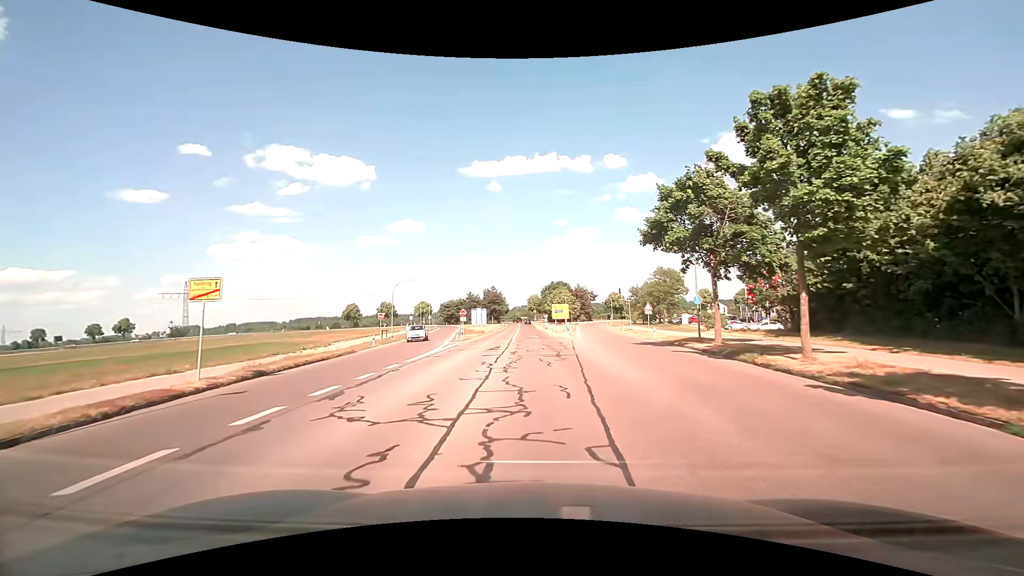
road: tertiary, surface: asphalt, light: Day
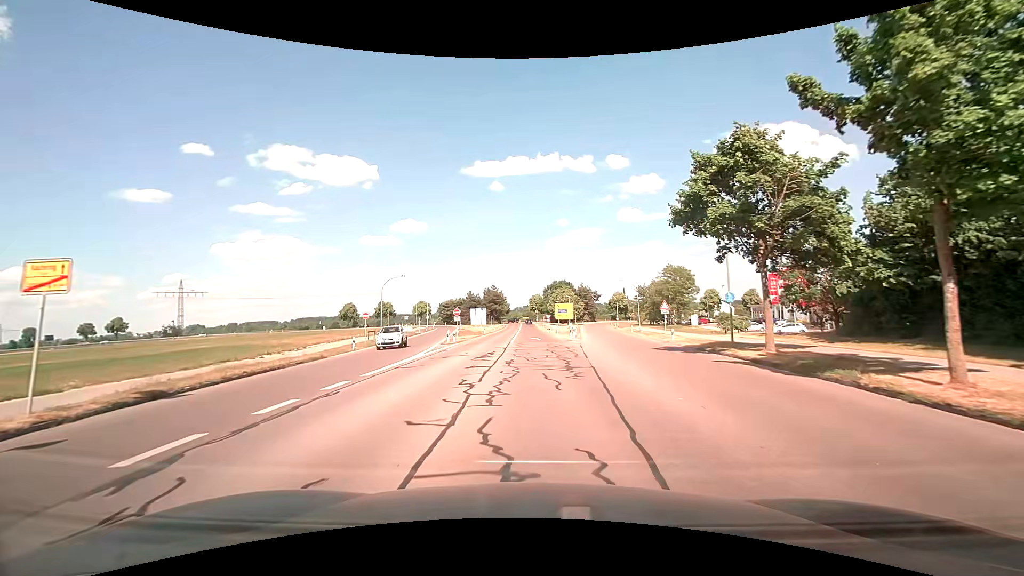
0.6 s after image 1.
(0.0, +5.2) m; -1°
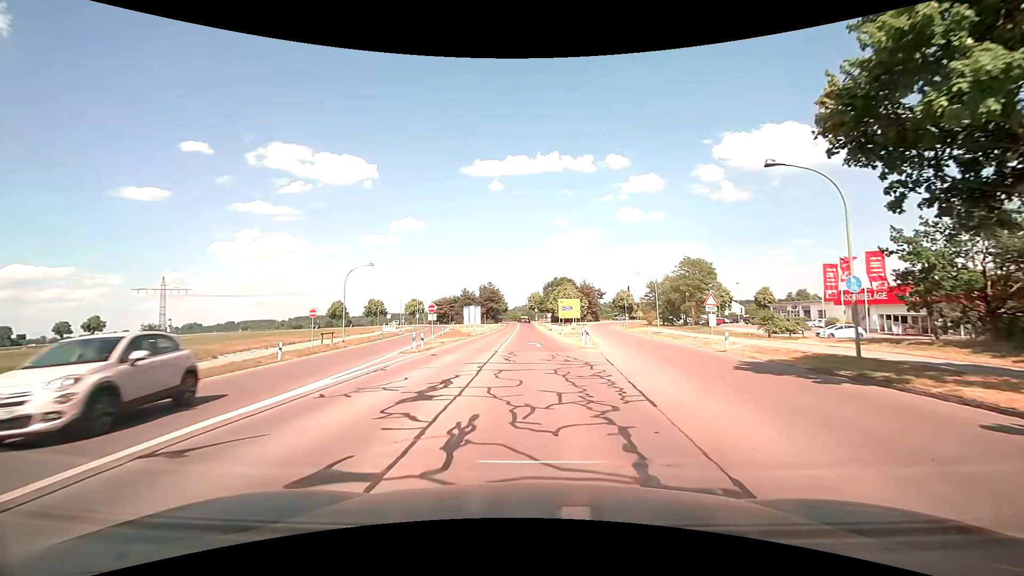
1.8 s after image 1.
(0.0, +11.0) m; 0°
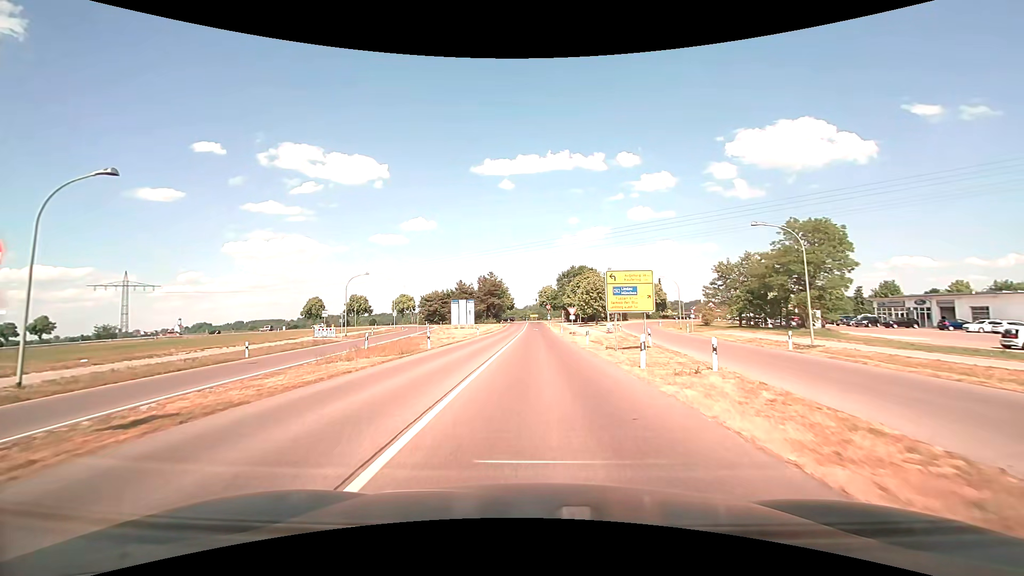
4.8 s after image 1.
(-0.3, +29.9) m; -1°
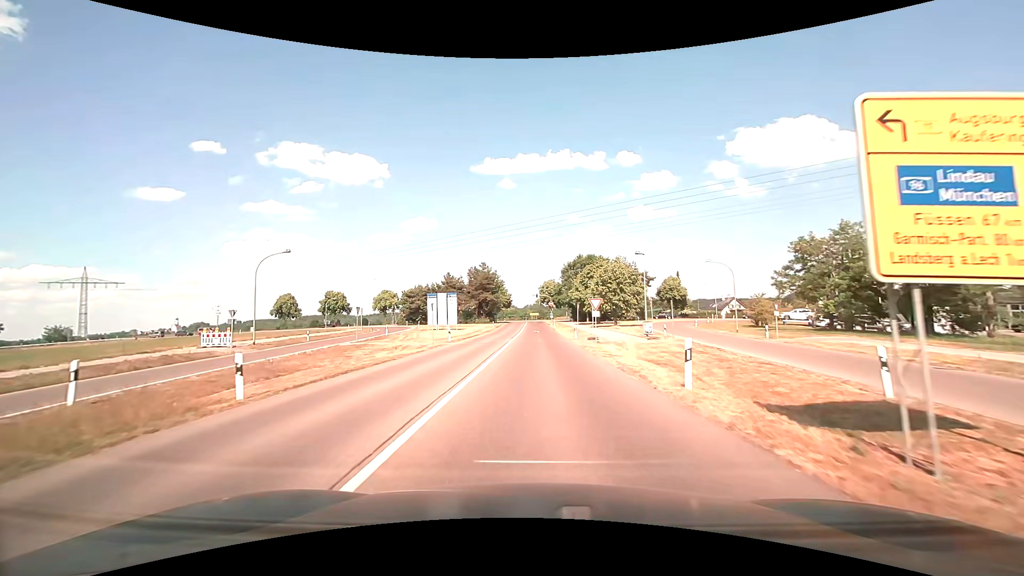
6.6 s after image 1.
(-0.1, +18.9) m; 0°
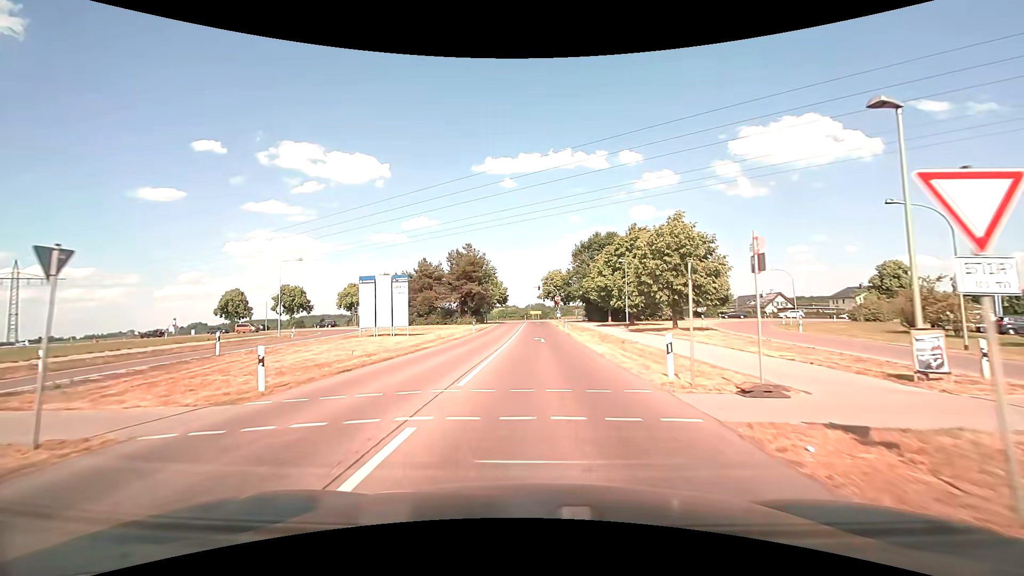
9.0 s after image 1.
(0.0, +25.8) m; 0°
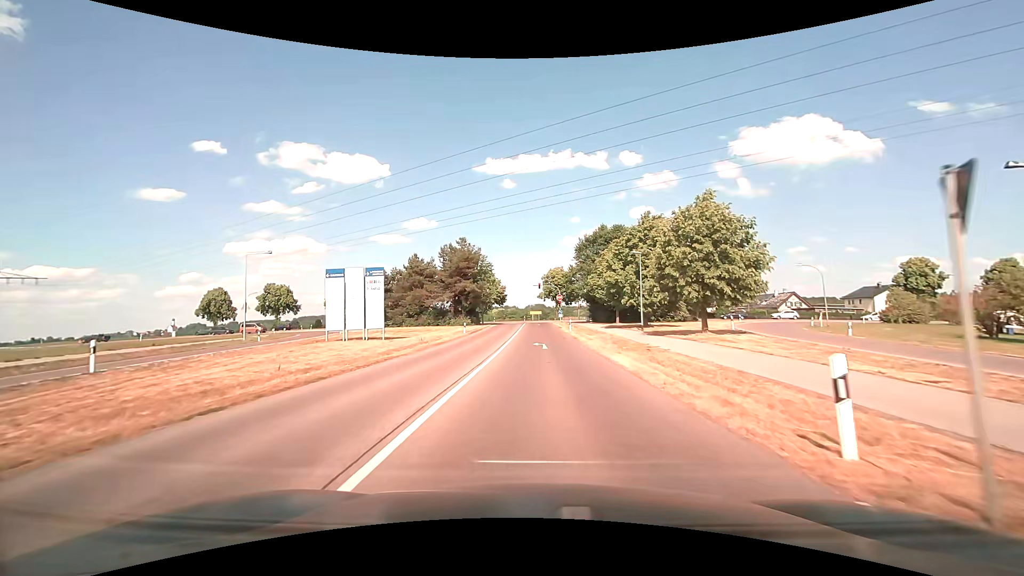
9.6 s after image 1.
(0.0, +6.3) m; 0°
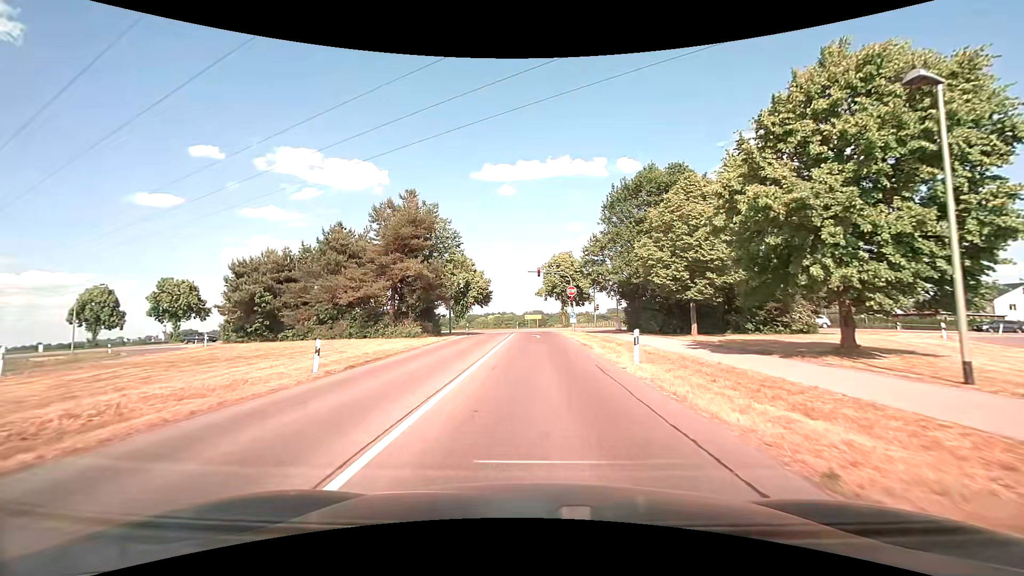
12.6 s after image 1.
(+0.2, +29.6) m; +1°
